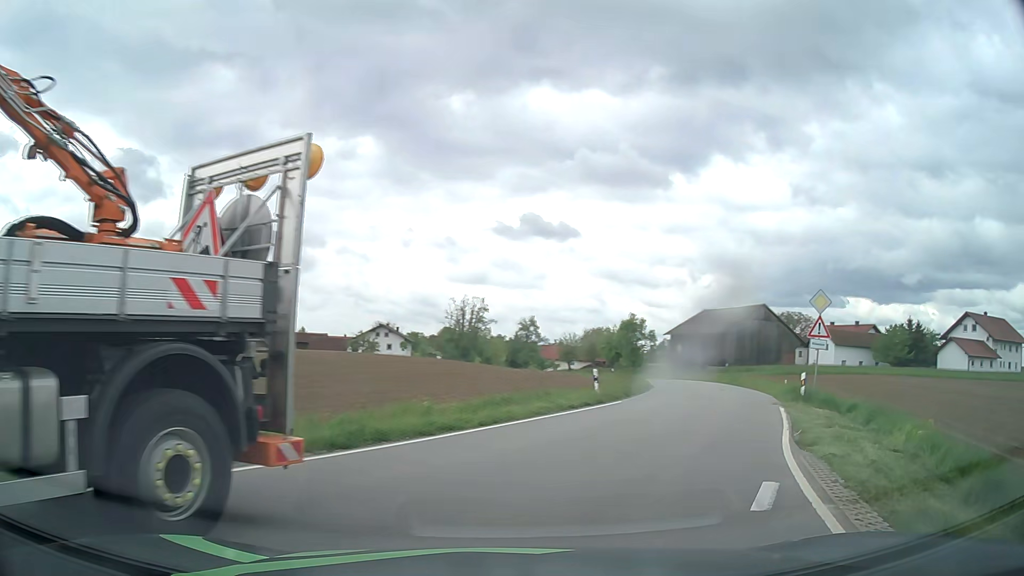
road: tertiary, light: Day
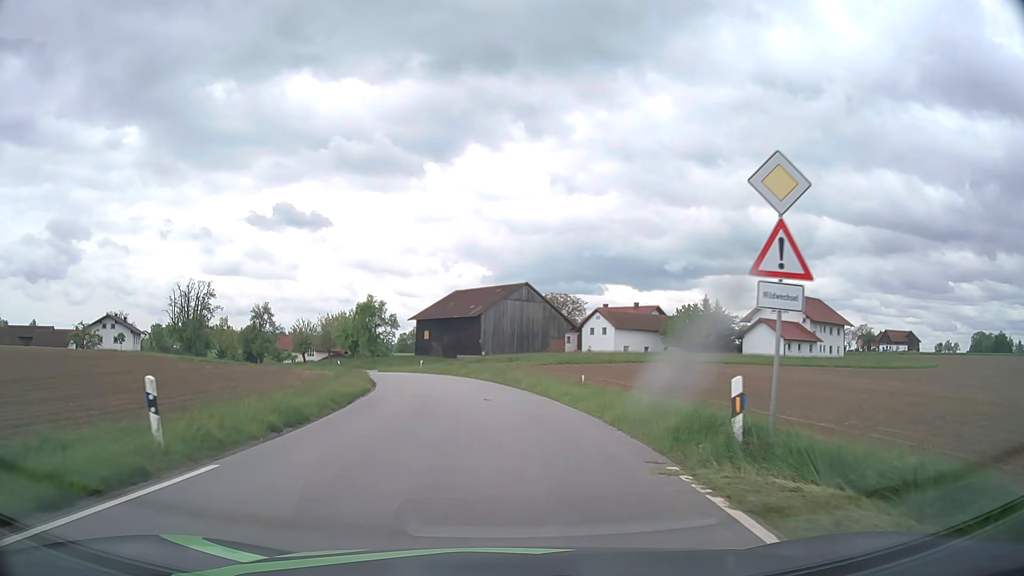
(+4.2, +14.7) m; +23°
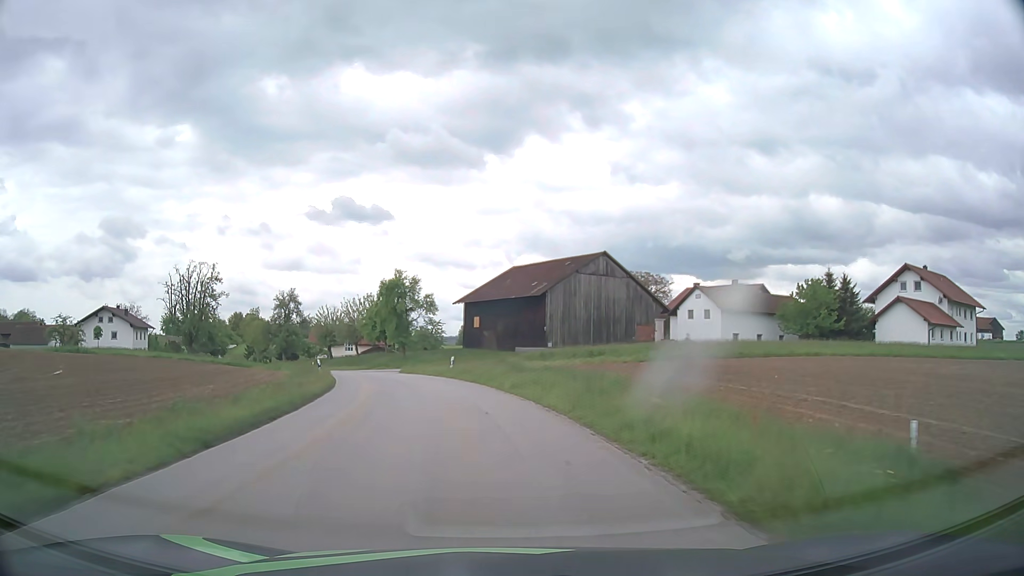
(-0.5, +21.7) m; -5°
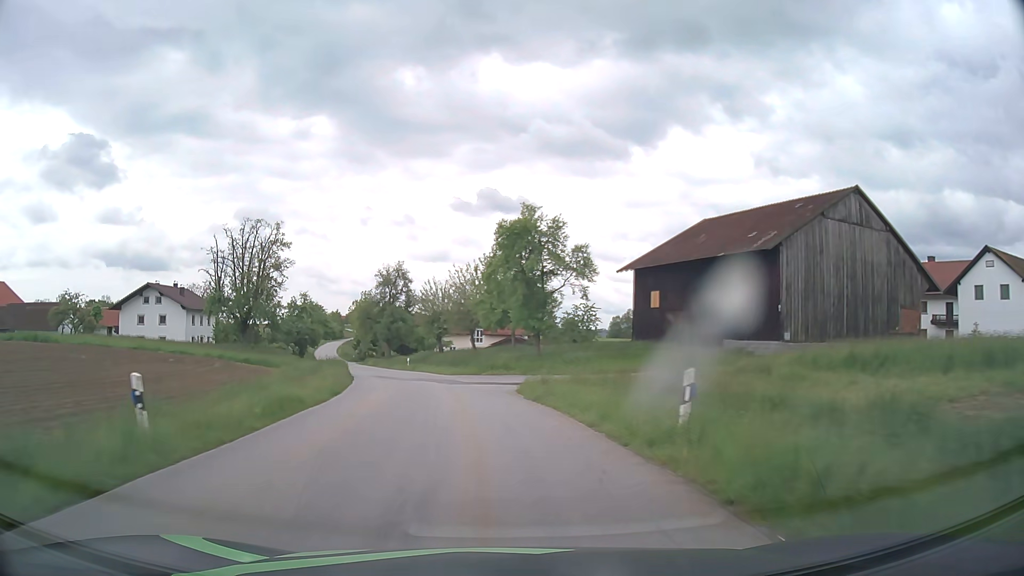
(-3.1, +27.8) m; -12°
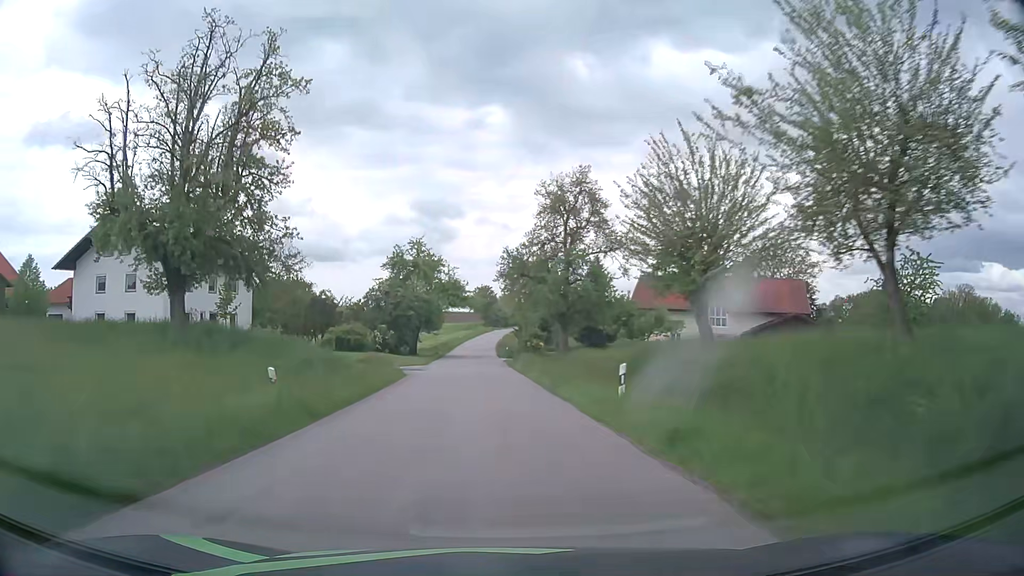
(-7.0, +44.7) m; -16°
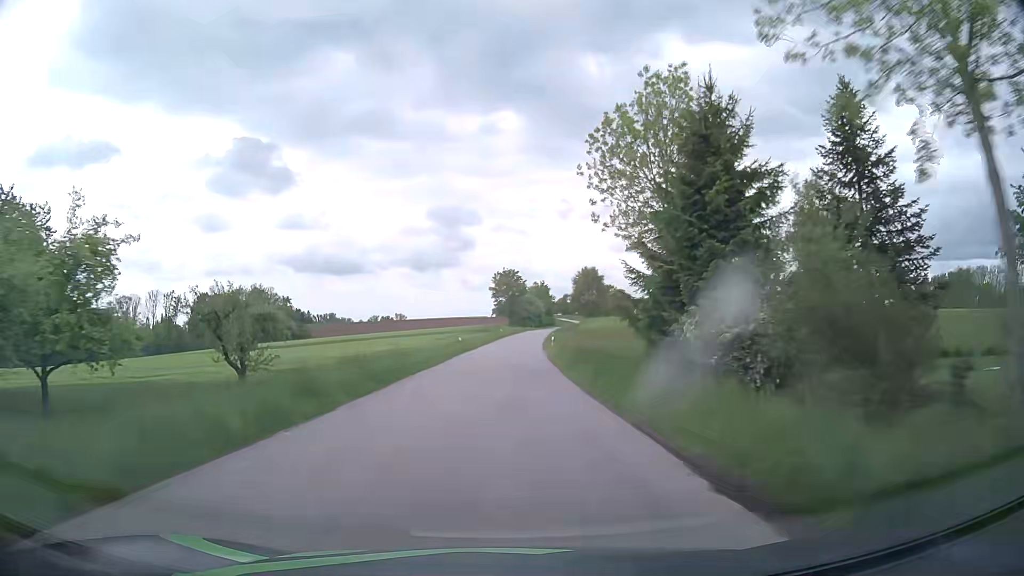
(-2.7, +63.5) m; -2°
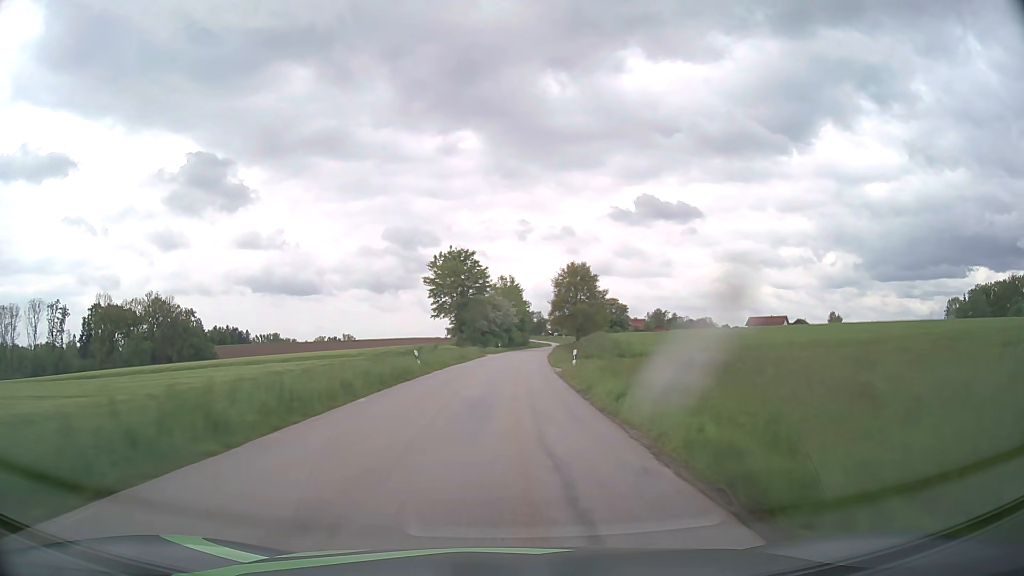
(+1.2, +64.1) m; +3°
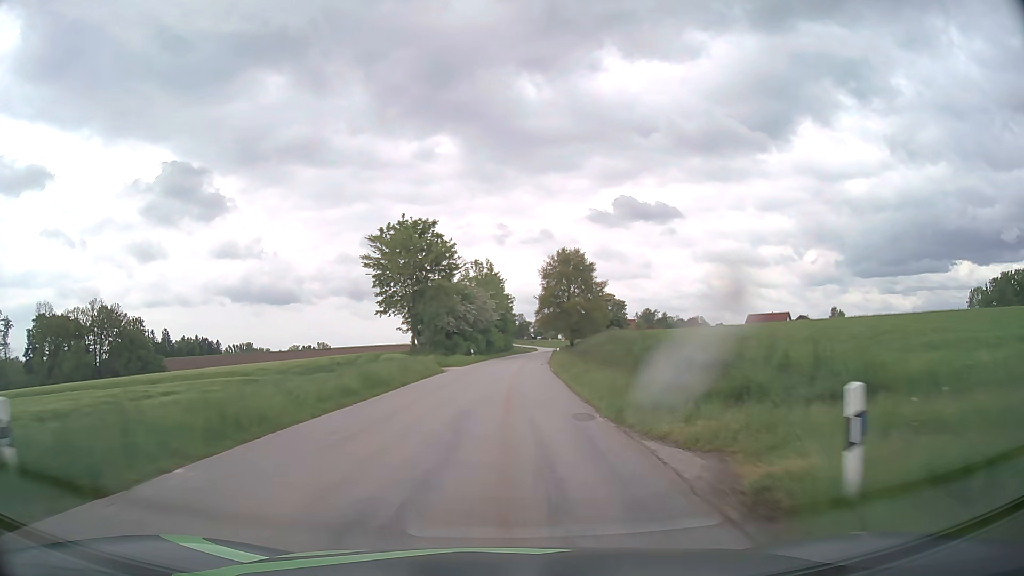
(+0.5, +26.1) m; +2°
(0, +10) (0, +20) (0, +30) (+1, +40) (+1, +50) (+2, +60) (+3, +70) (+3, +80) (+4, +90) (+5, +100) m
